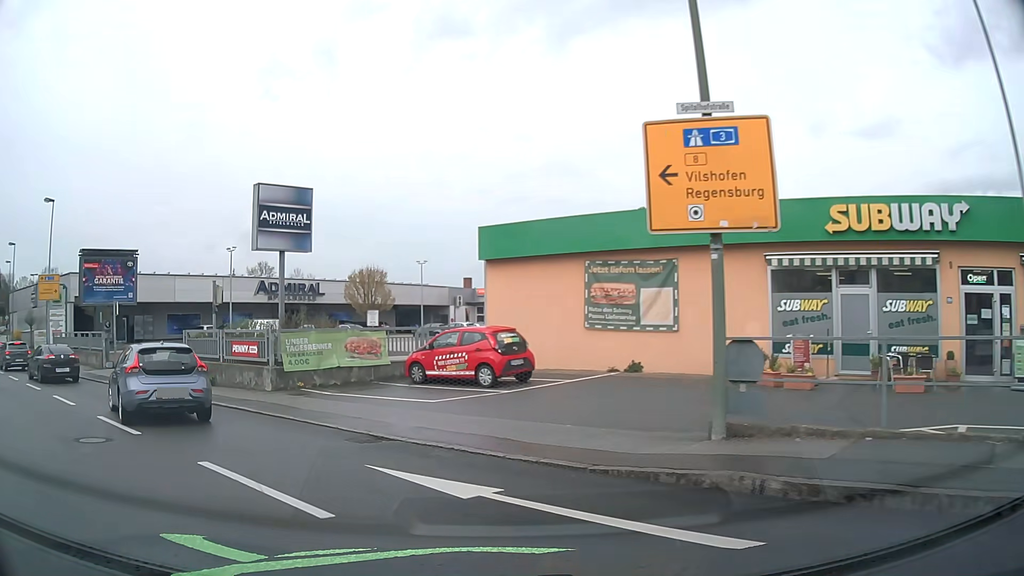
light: Day
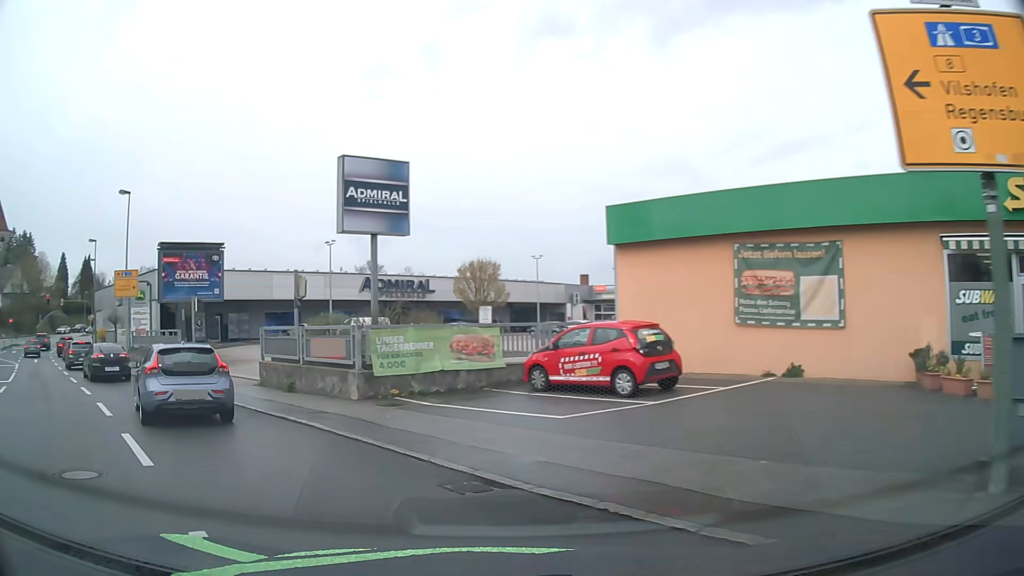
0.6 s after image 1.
(-0.3, +3.2) m; -11°
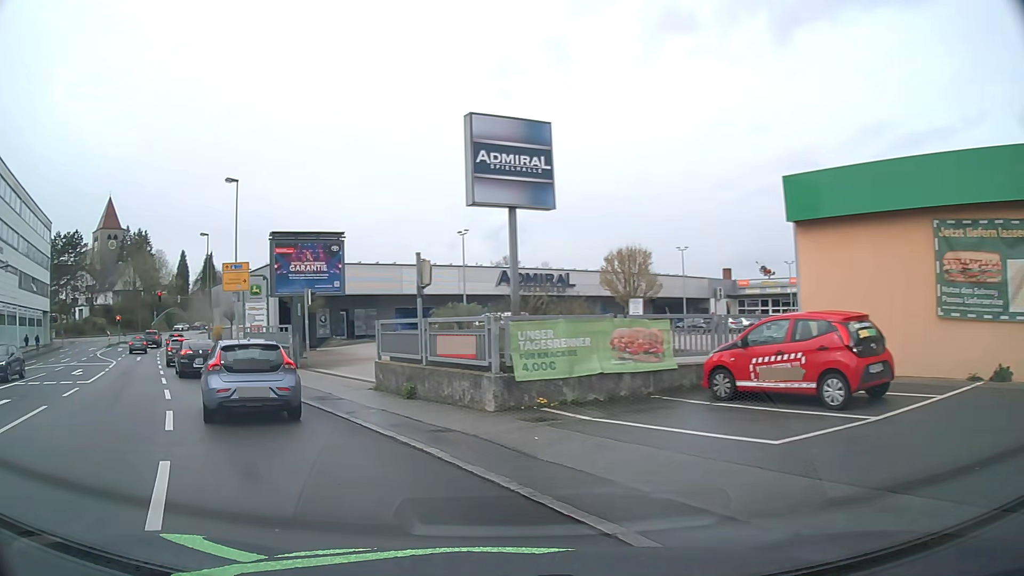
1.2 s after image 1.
(-0.3, +3.1) m; -12°
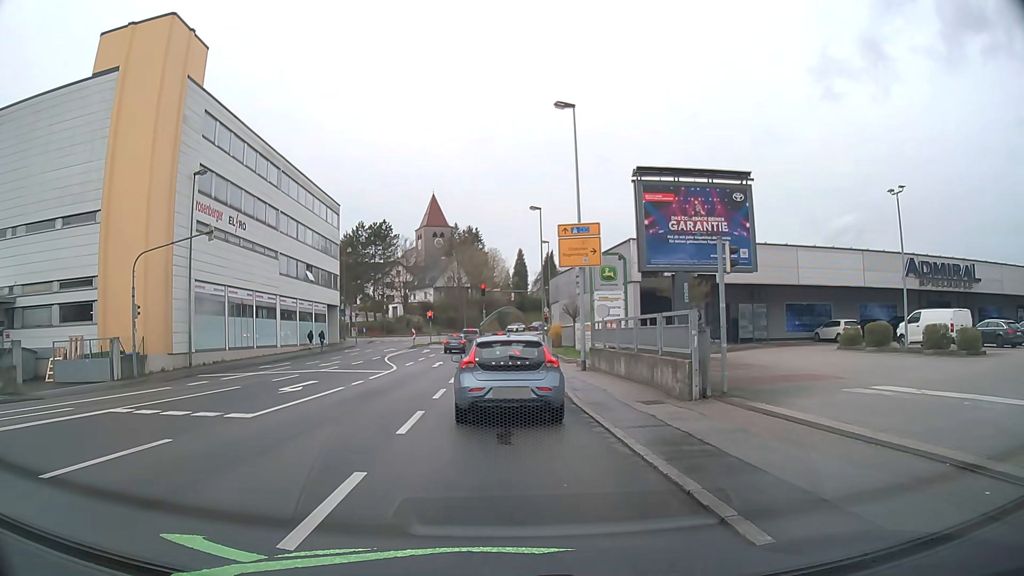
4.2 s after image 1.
(-4.4, +12.4) m; -30°
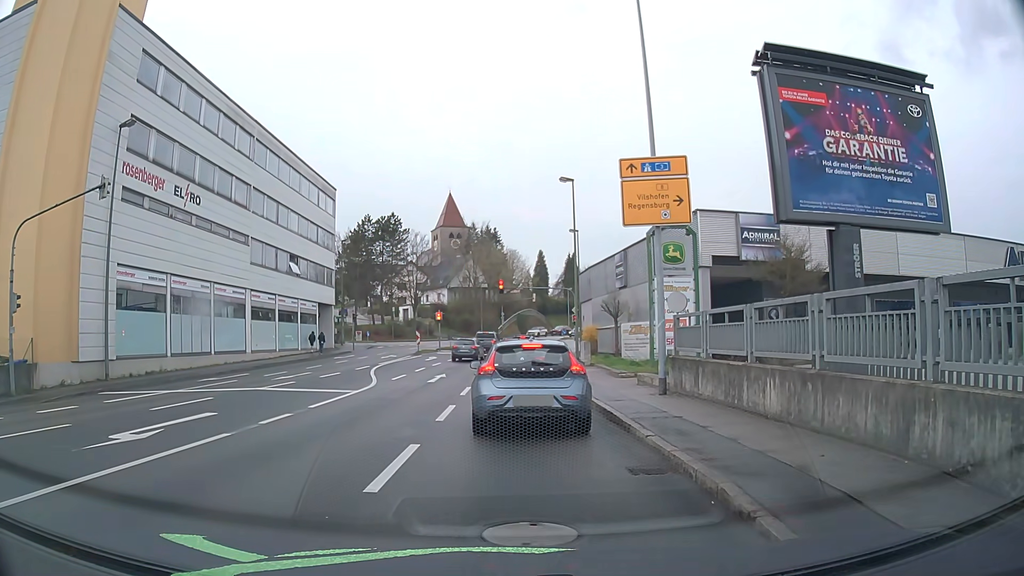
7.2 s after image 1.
(-0.2, +9.7) m; -2°
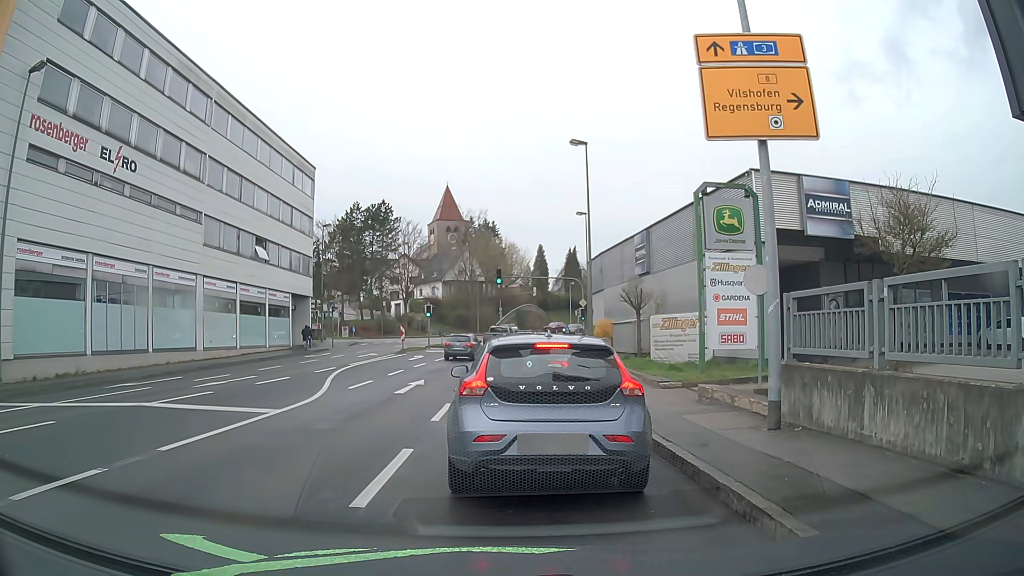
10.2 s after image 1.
(0.0, +6.5) m; 0°
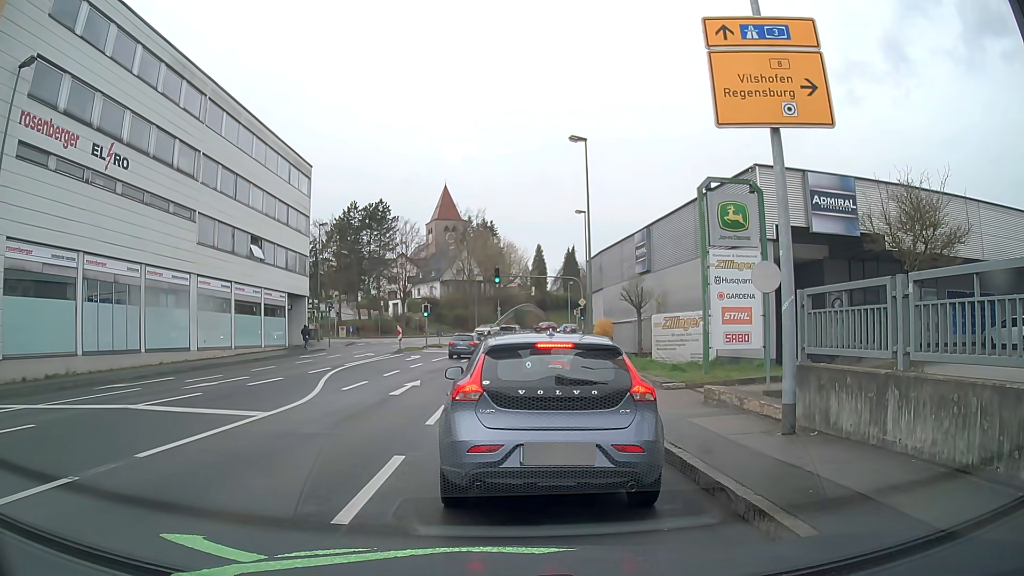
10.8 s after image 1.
(0.0, +0.5) m; 0°
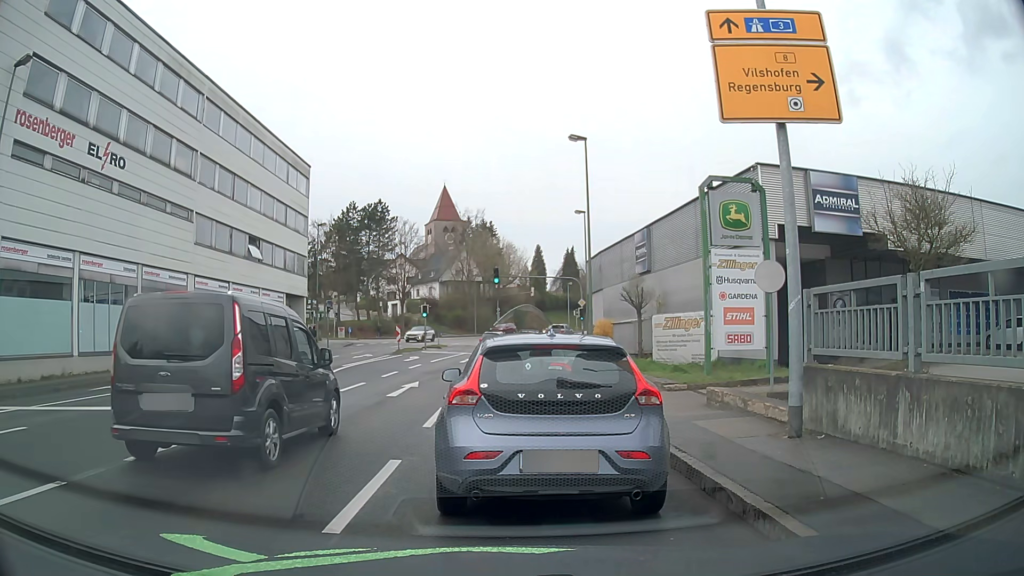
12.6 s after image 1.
(0.0, +0.3) m; 0°
